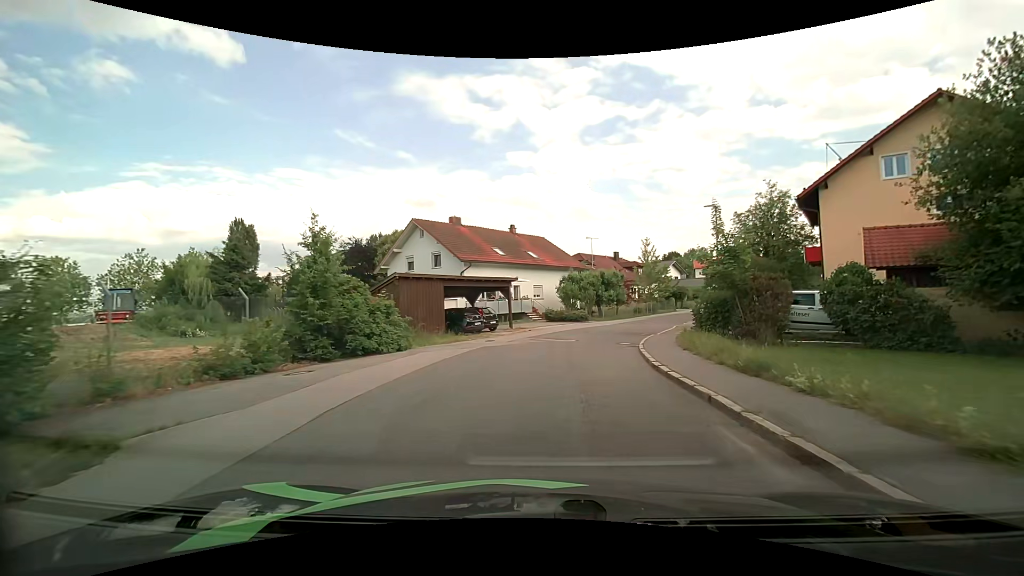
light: Day
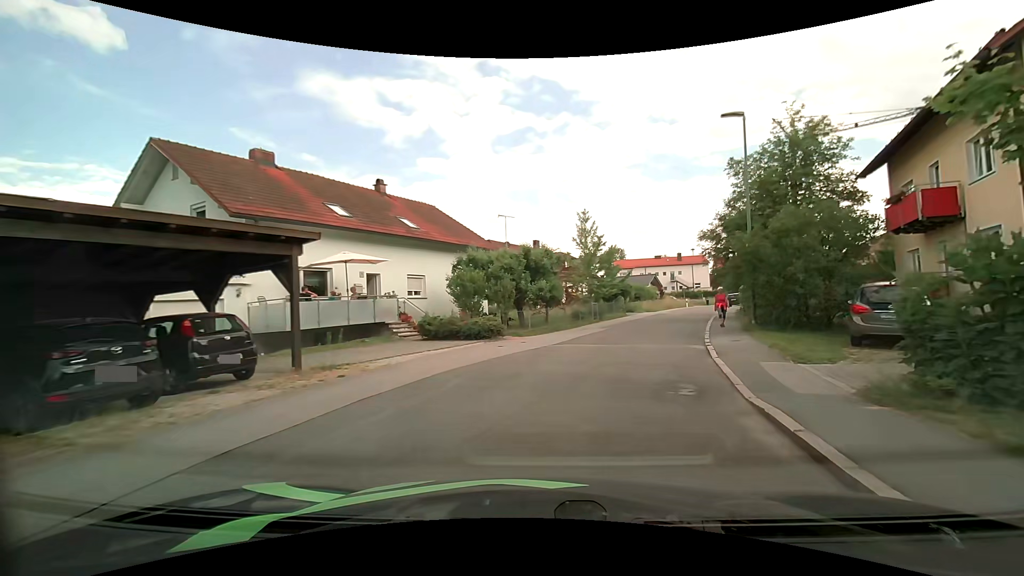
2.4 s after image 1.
(+1.1, +18.3) m; +9°
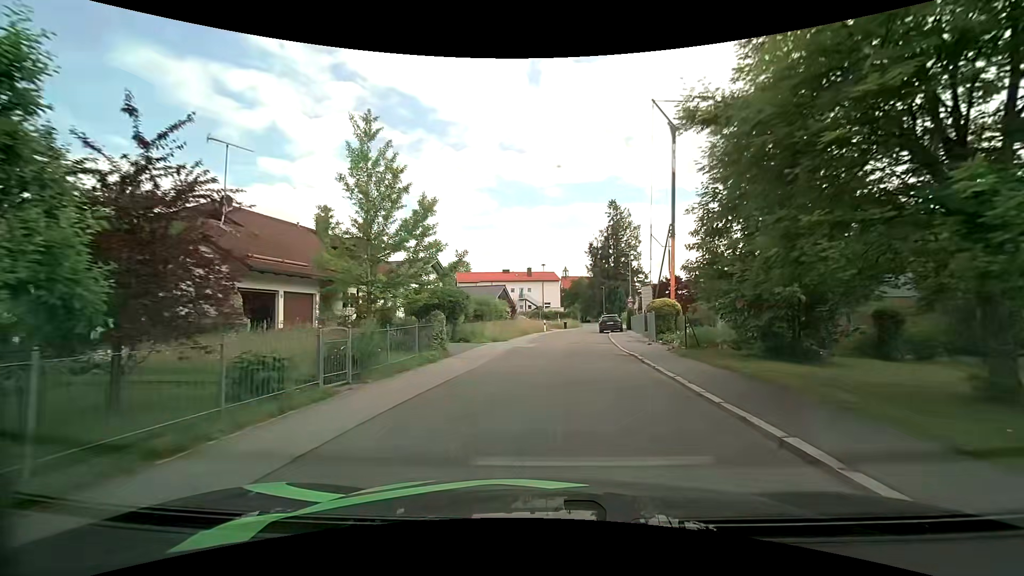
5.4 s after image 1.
(+3.8, +20.7) m; +18°
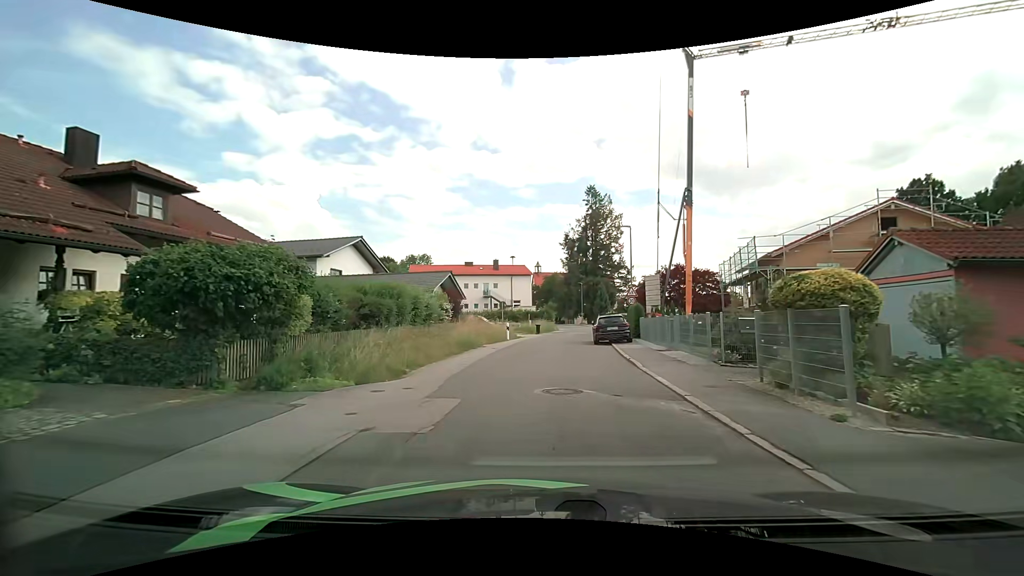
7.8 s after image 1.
(+0.6, +16.0) m; +3°
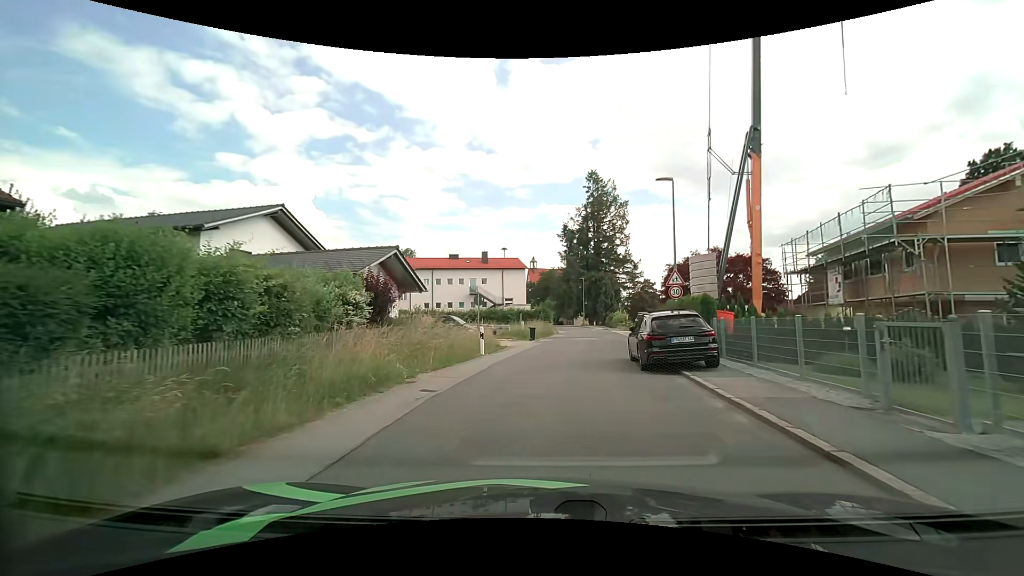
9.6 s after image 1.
(+0.1, +12.4) m; 0°
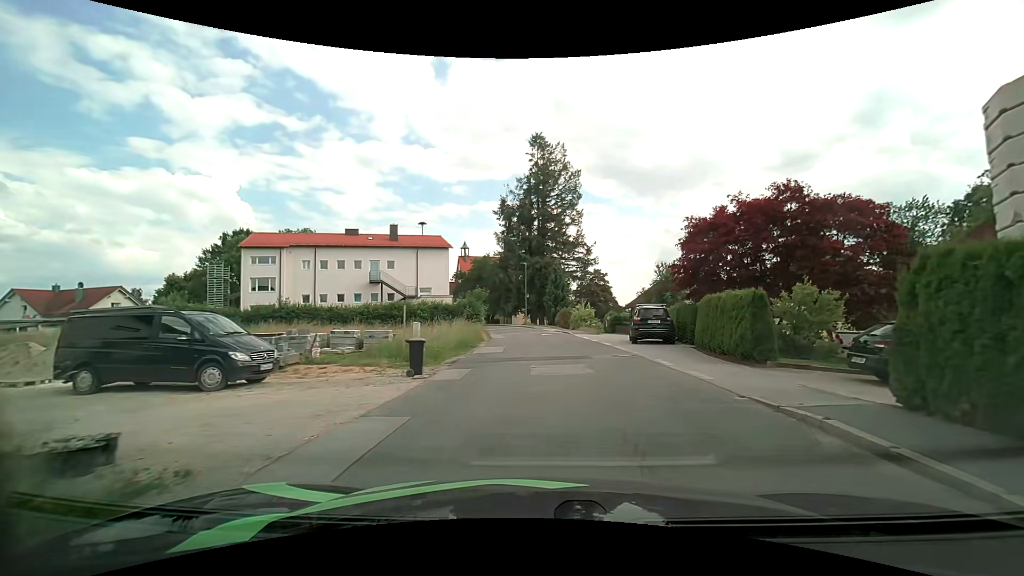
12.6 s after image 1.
(+0.9, +20.6) m; +8°
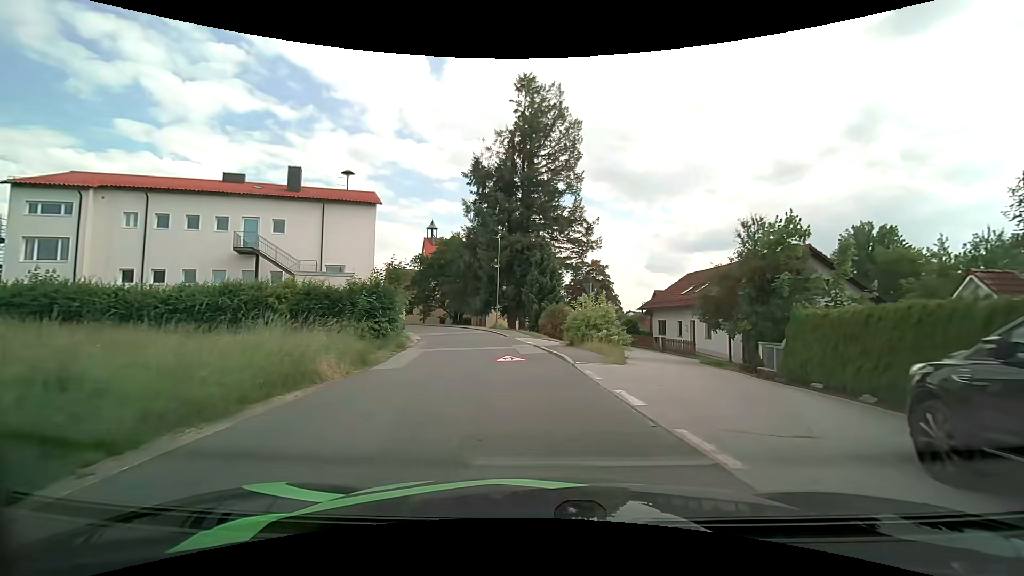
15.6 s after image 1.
(+0.9, +21.0) m; 0°
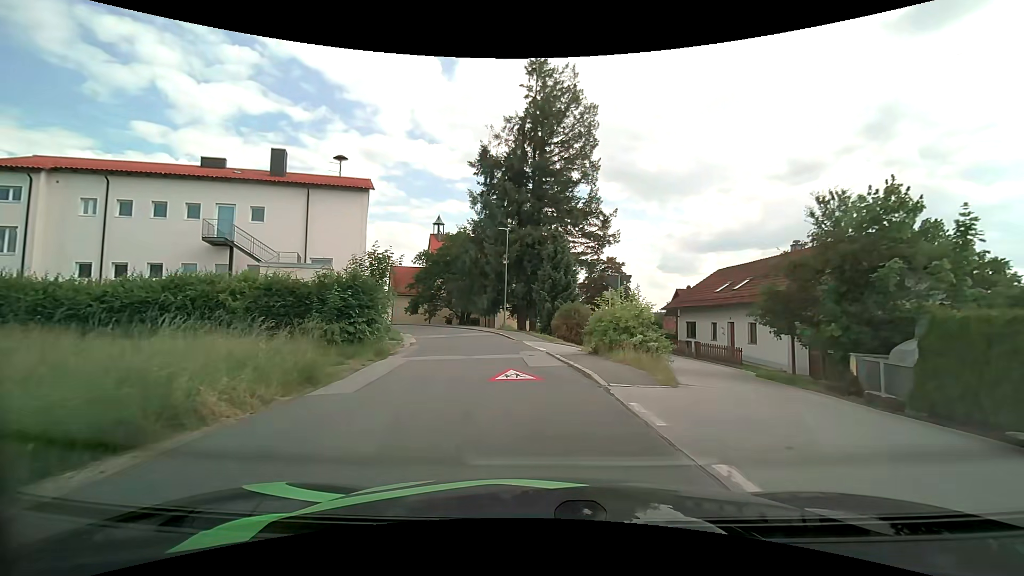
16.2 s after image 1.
(0.0, +4.4) m; 0°
(-1, +10) (-2, +20) (-4, +30) (-7, +39) (-10, +49) (-15, +57) (-20, +66) (-27, +74) (-34, +81) (-41, +88) m
